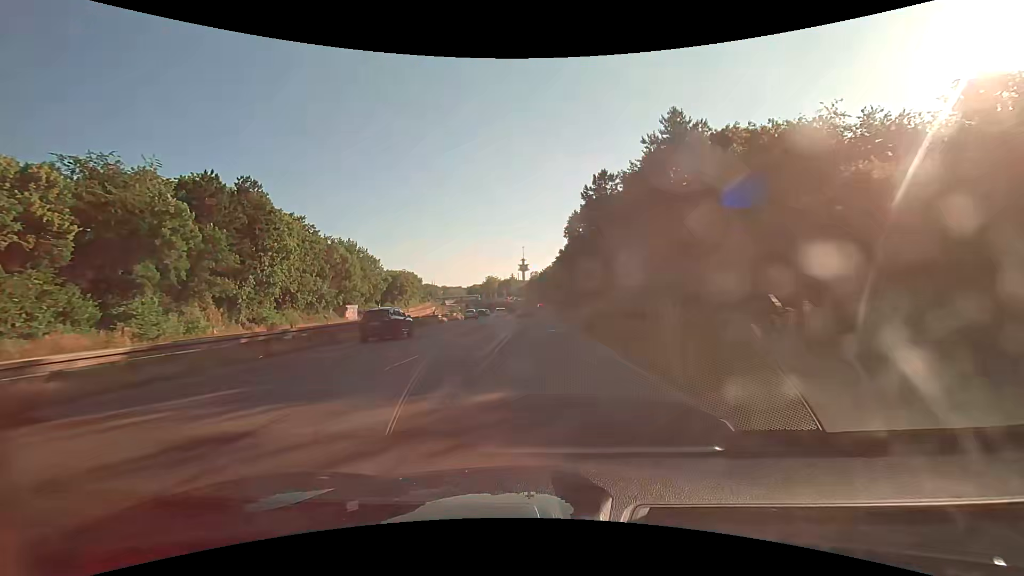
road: trunk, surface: asphalt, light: Day
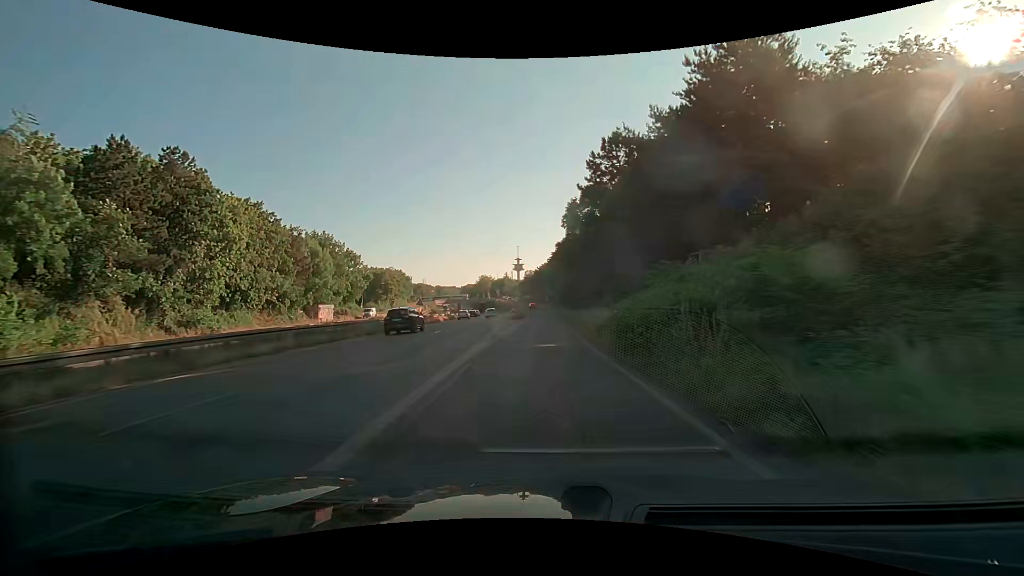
(0.0, +10.2) m; 0°
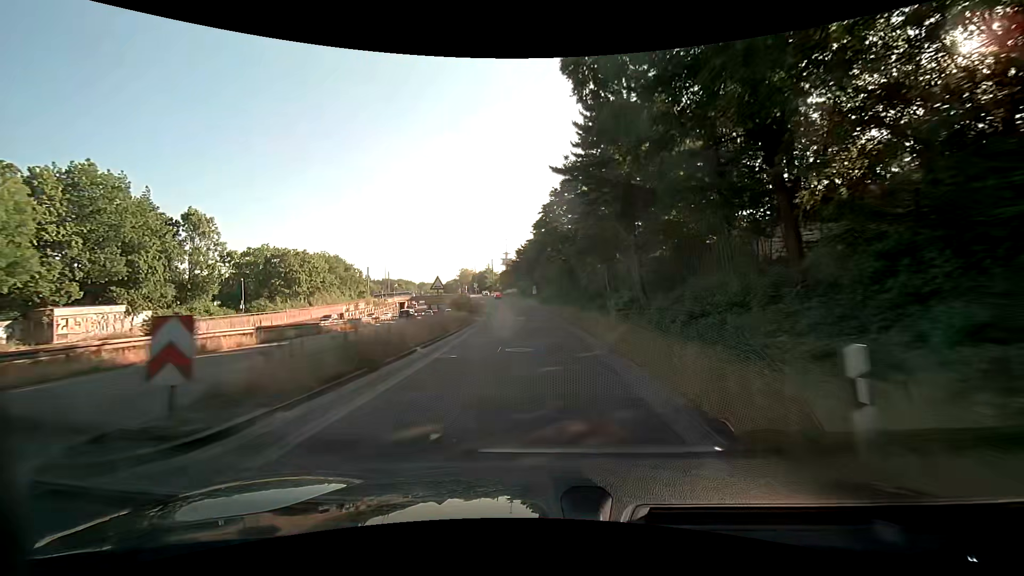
(+0.7, +49.6) m; +1°
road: trunk_link
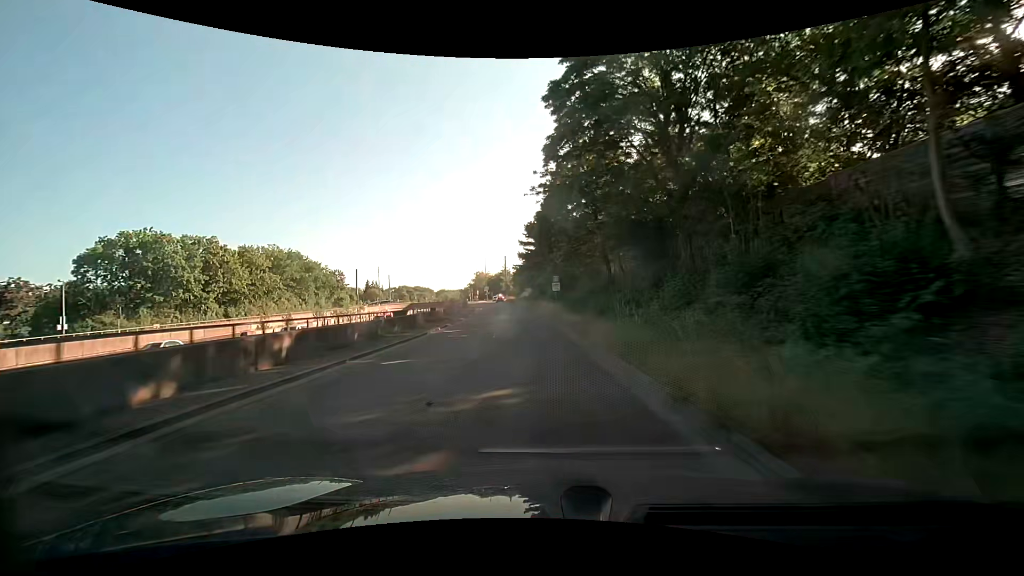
(-0.3, +37.6) m; -3°
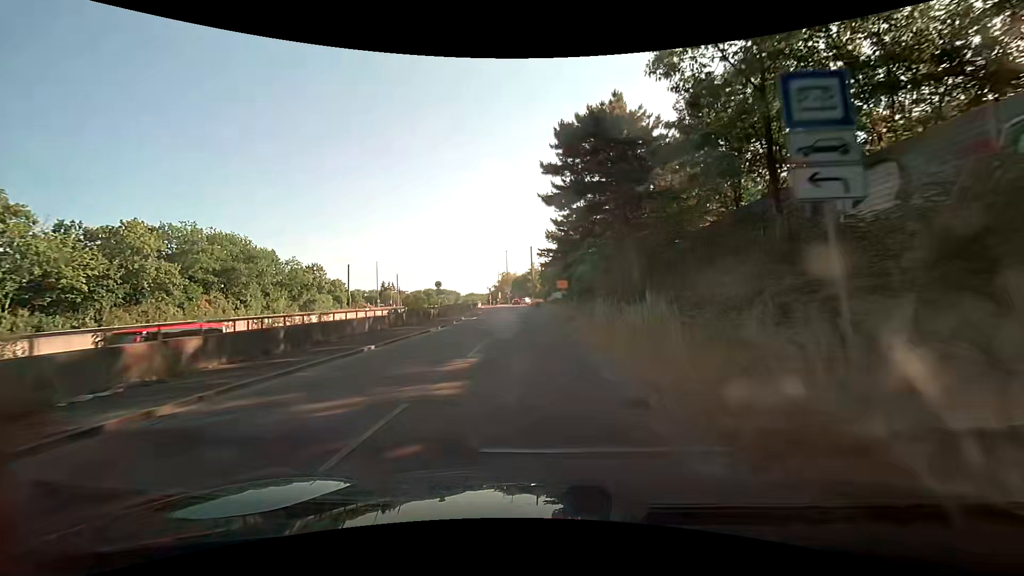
(-1.0, +34.9) m; -3°
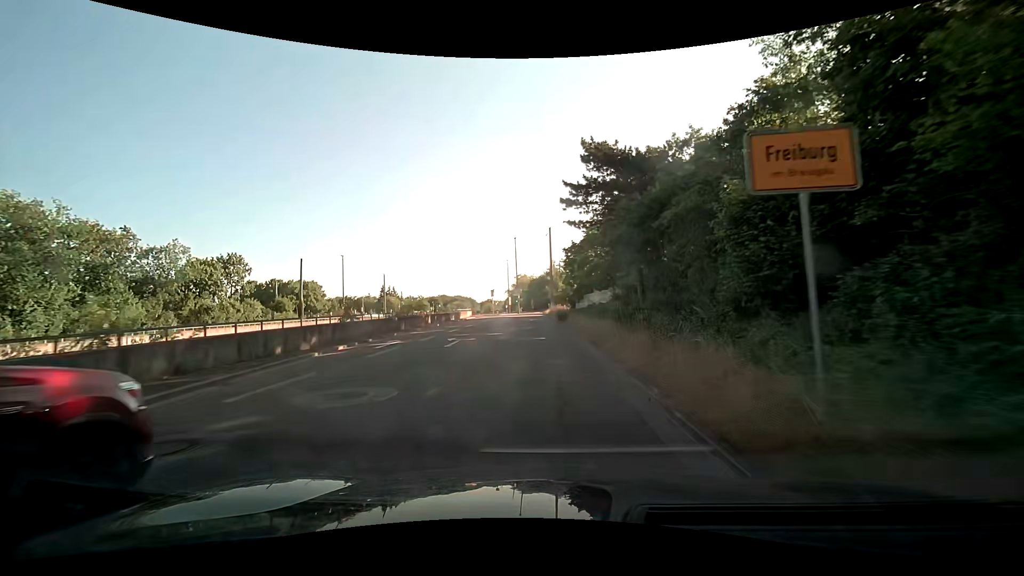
(-1.0, +38.2) m; -3°
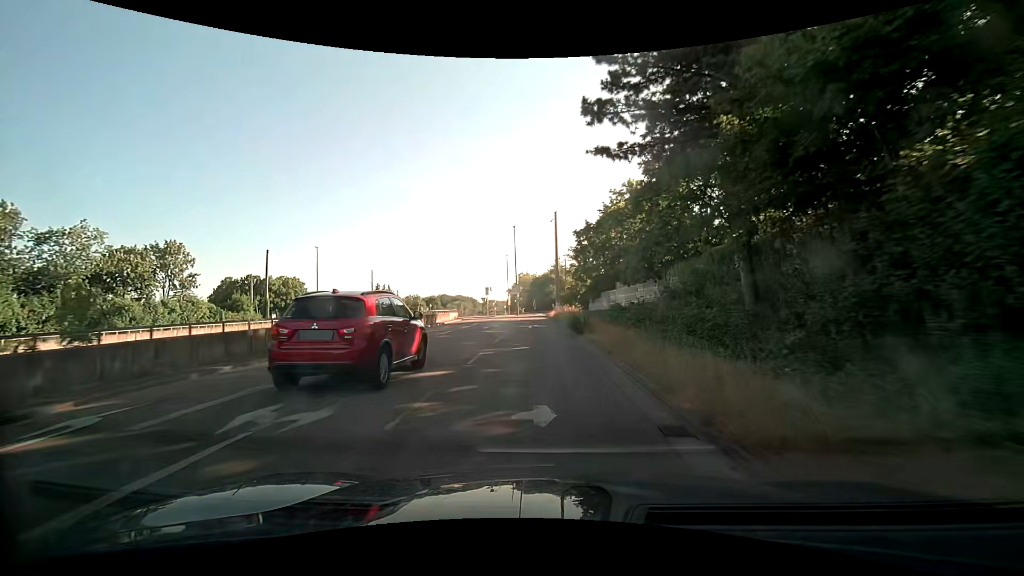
(0.0, +14.1) m; 0°
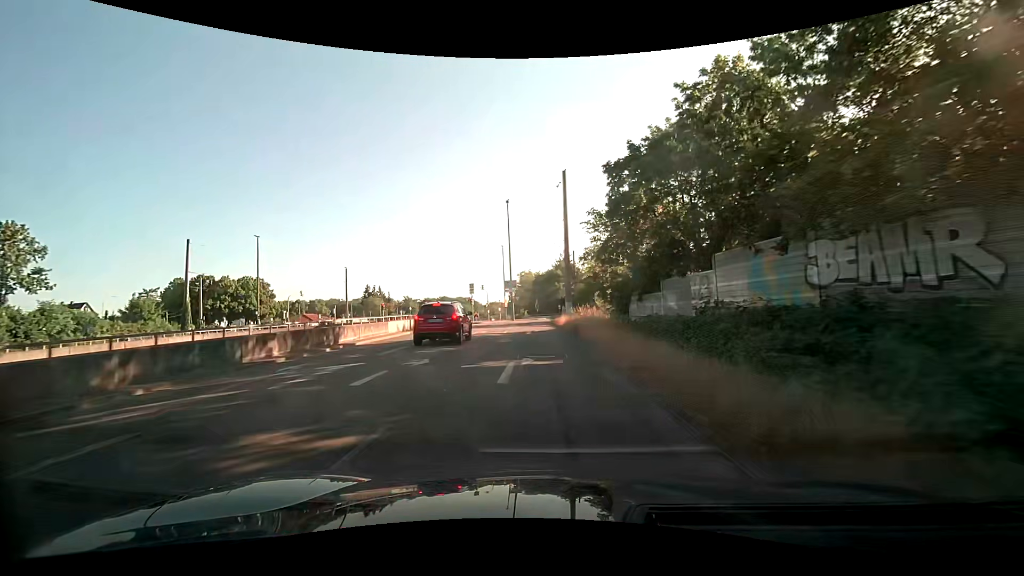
(0.0, +20.8) m; -1°
